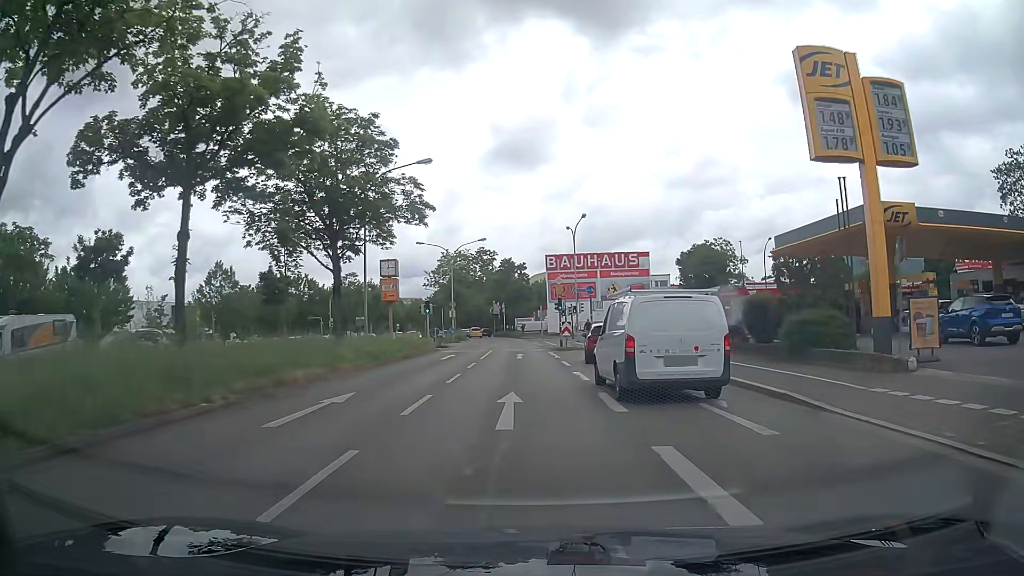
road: primary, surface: asphalt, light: Day
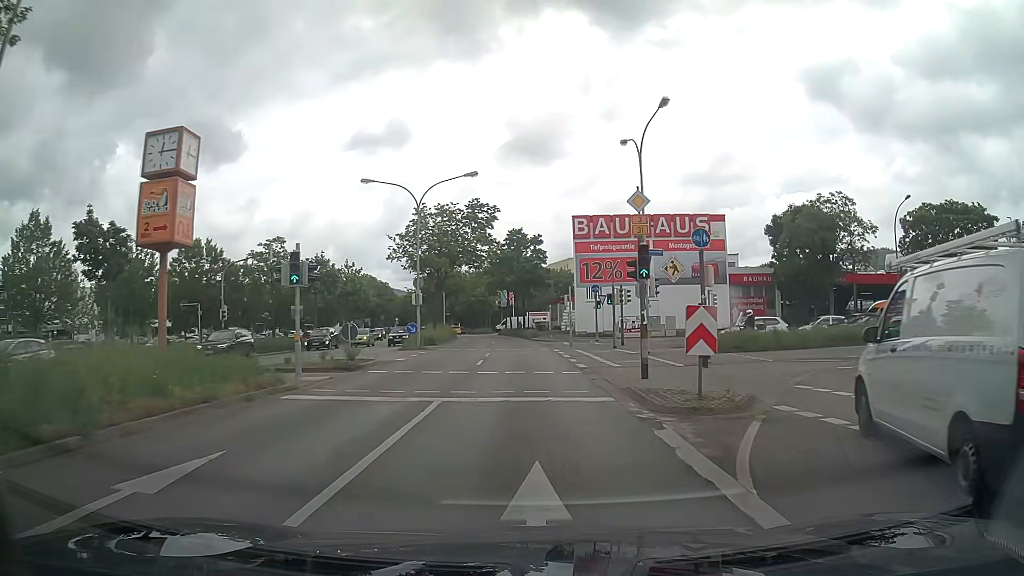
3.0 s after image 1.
(-0.4, +27.3) m; -1°
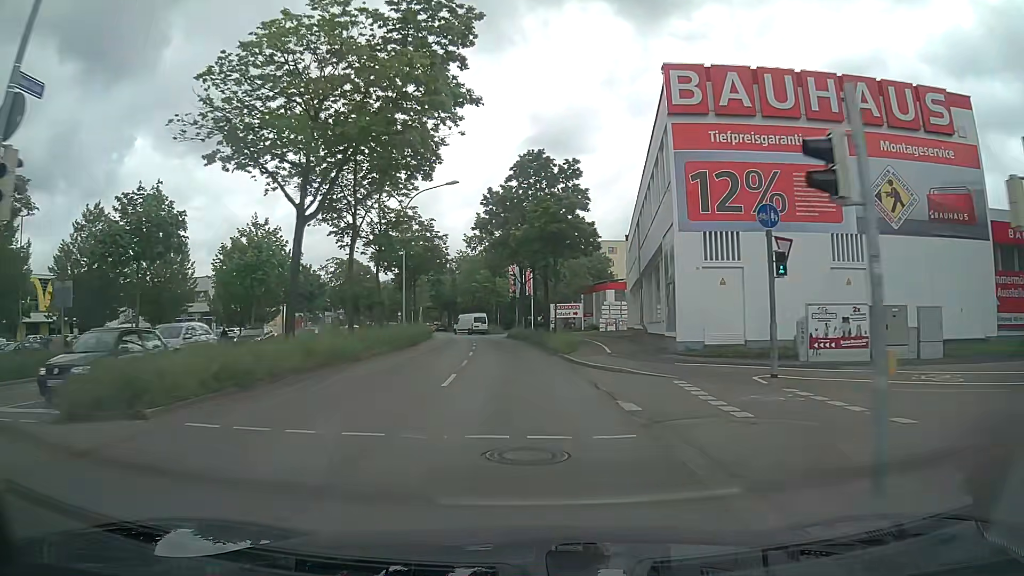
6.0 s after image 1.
(-0.1, +32.6) m; -2°
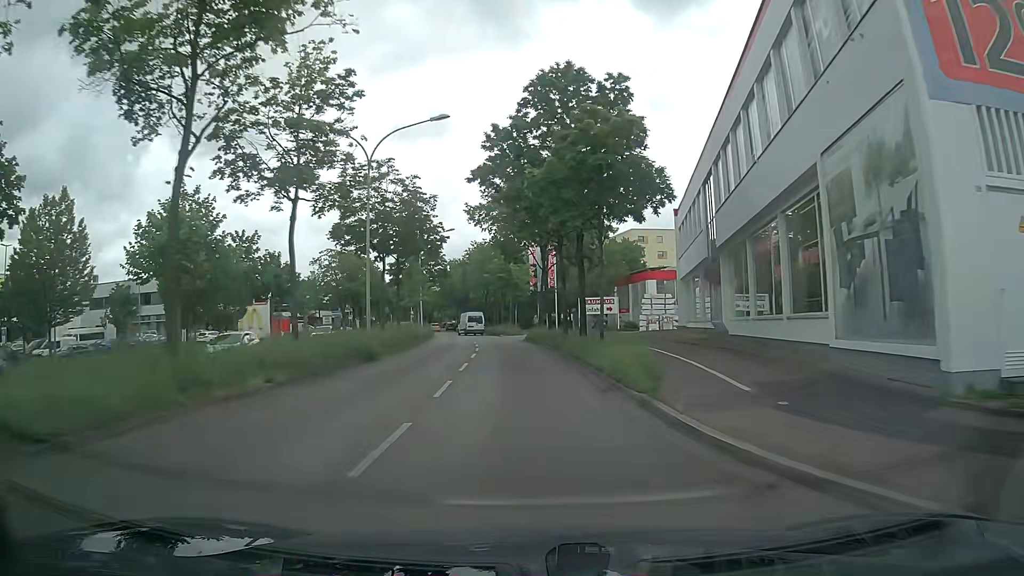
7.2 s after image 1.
(-0.1, +13.8) m; -2°
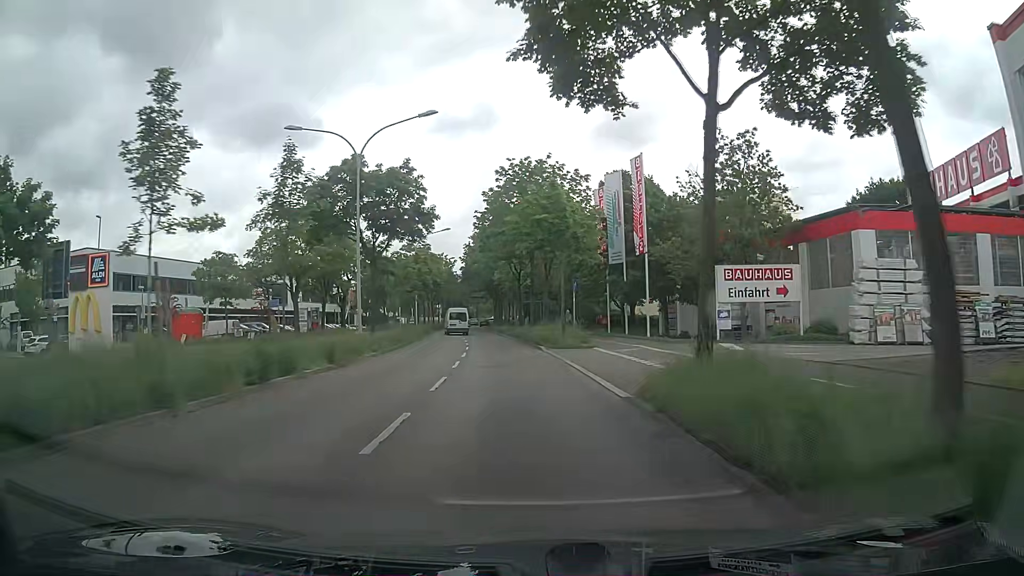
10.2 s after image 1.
(-1.2, +35.6) m; -3°
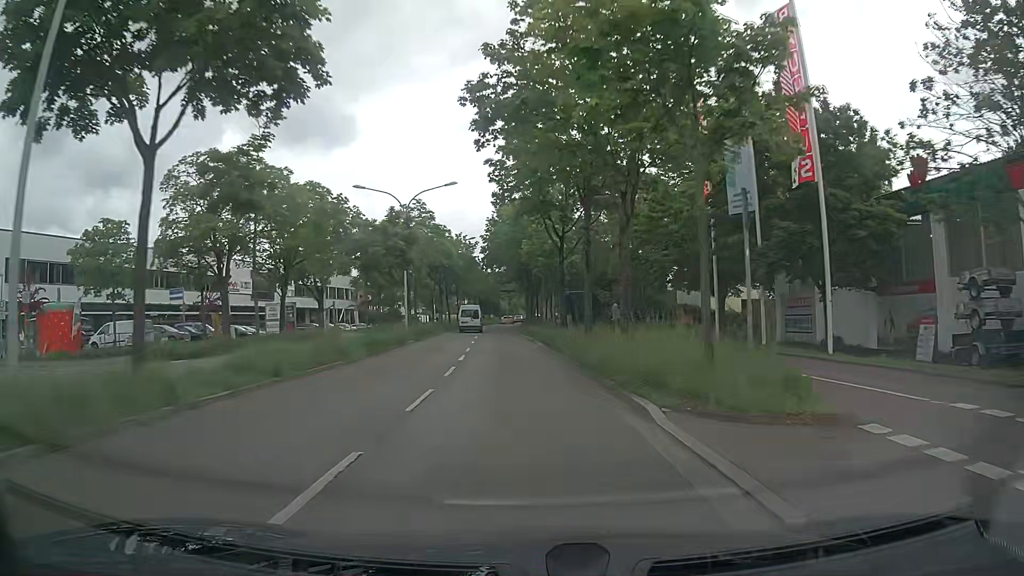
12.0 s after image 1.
(-0.8, +21.2) m; -5°
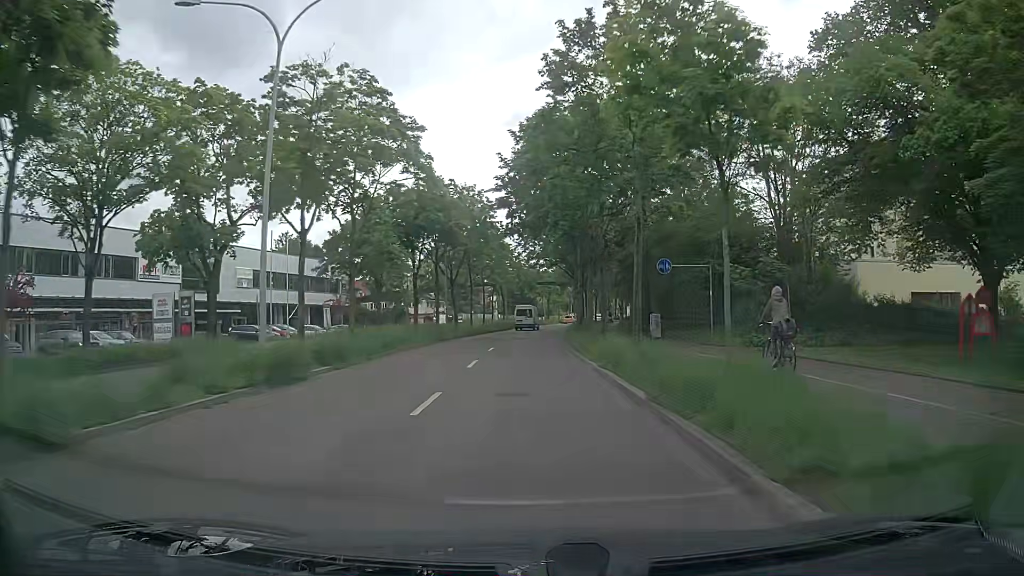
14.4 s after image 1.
(-0.7, +27.8) m; -2°
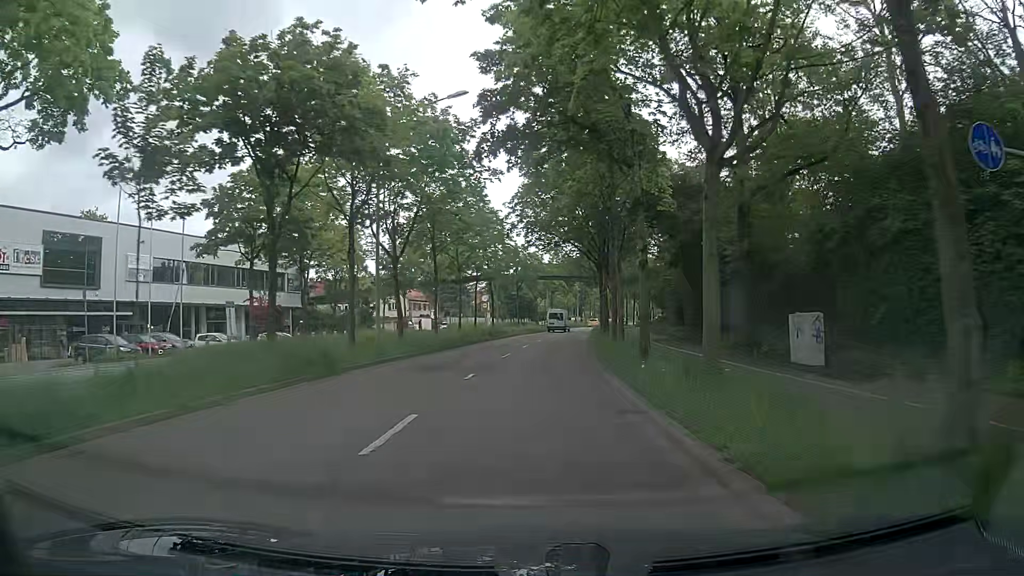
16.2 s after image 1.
(-0.1, +20.7) m; 0°
